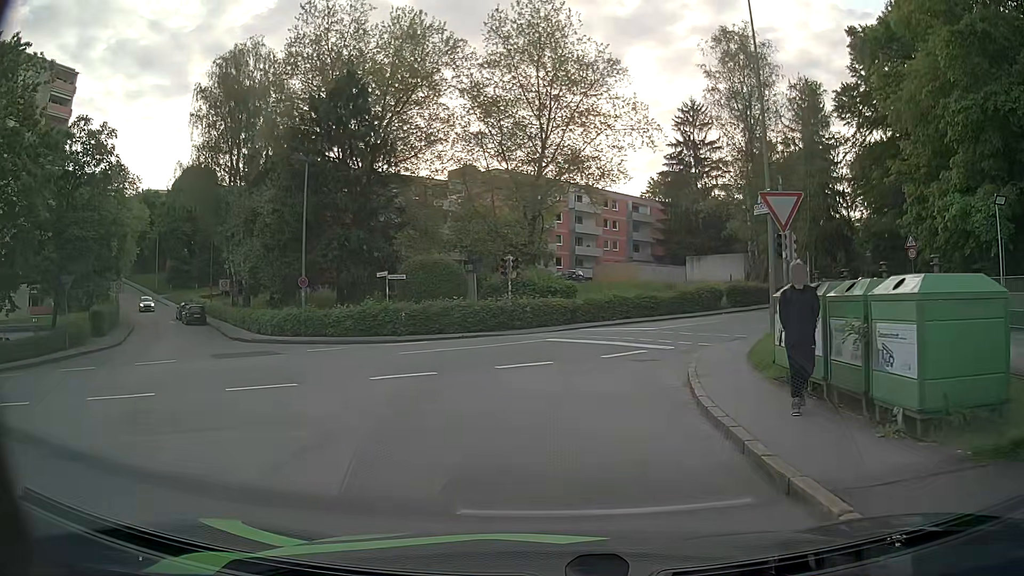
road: residential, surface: asphalt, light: Day
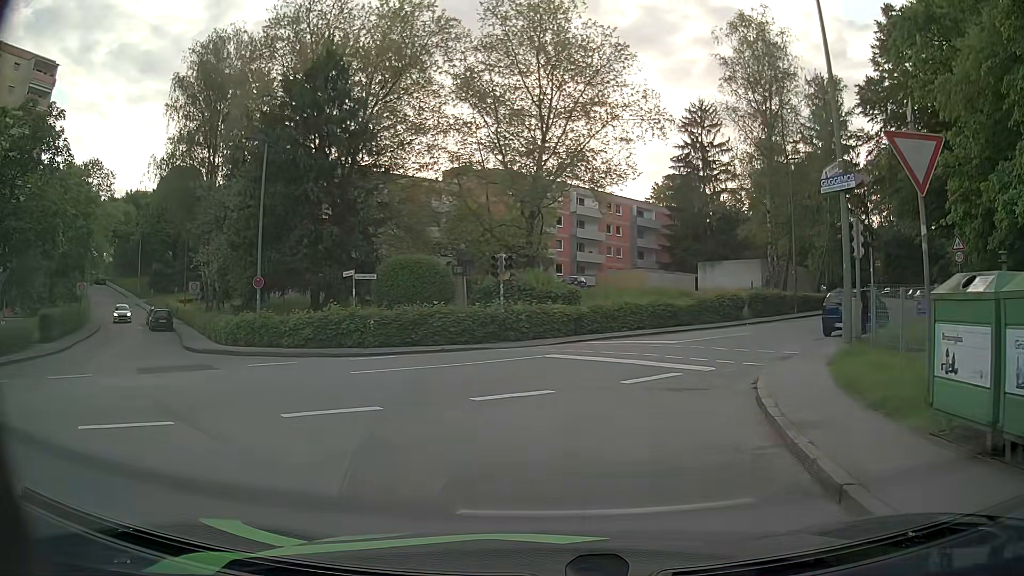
(0.0, +4.7) m; -1°
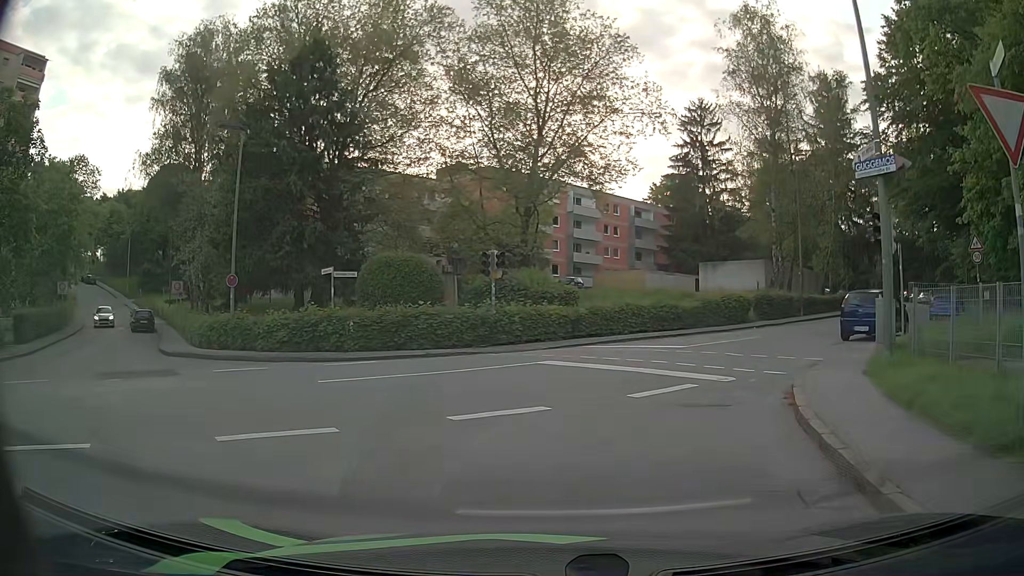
(0.0, +1.8) m; +1°
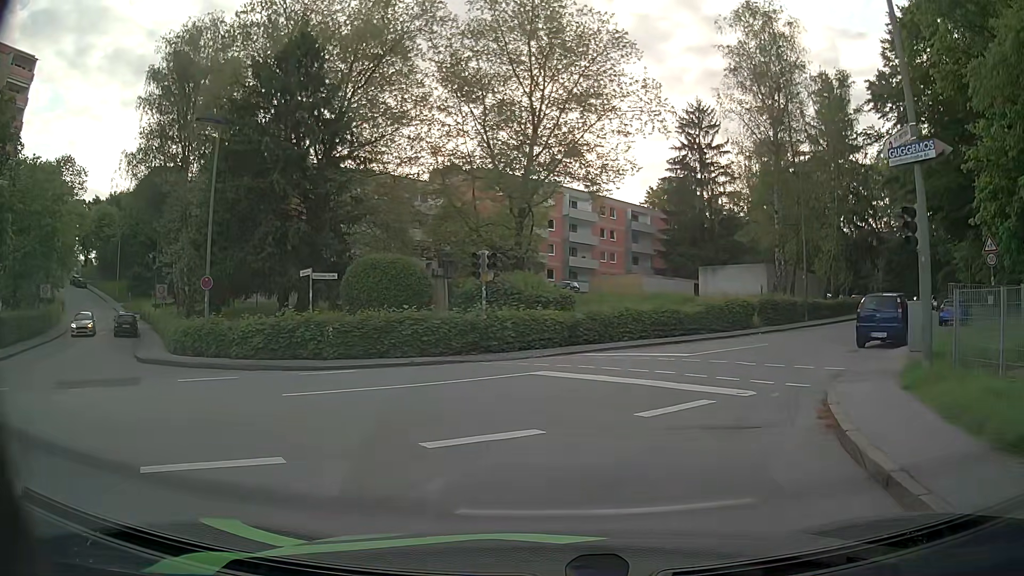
(0.0, +1.5) m; 0°
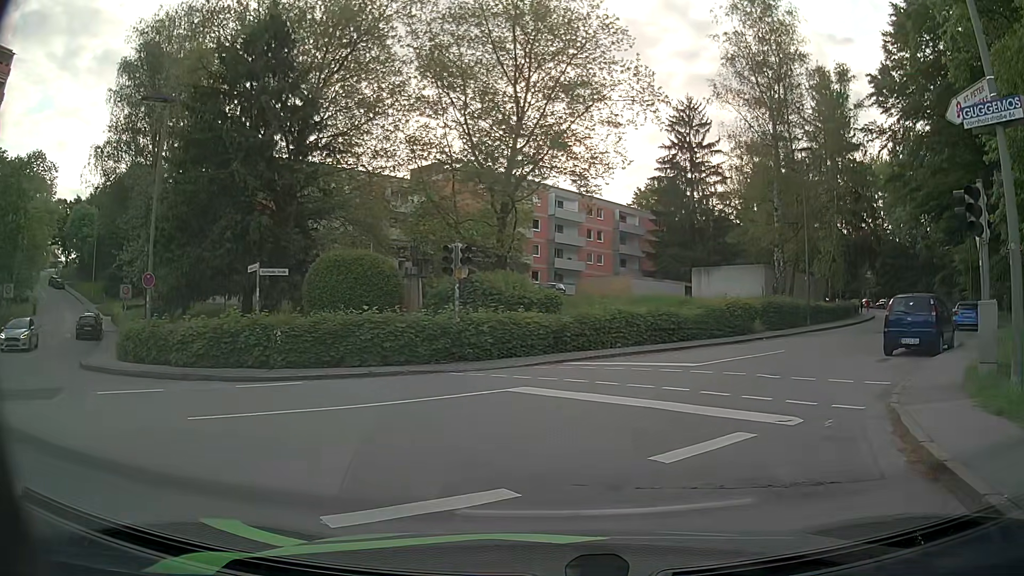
(0.0, +2.7) m; +1°
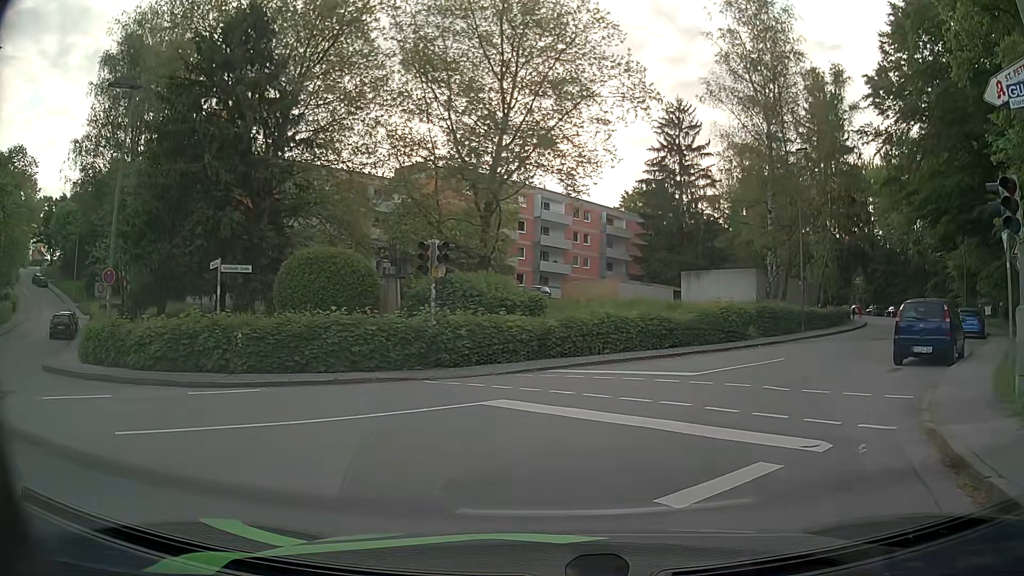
(0.0, +1.4) m; +3°
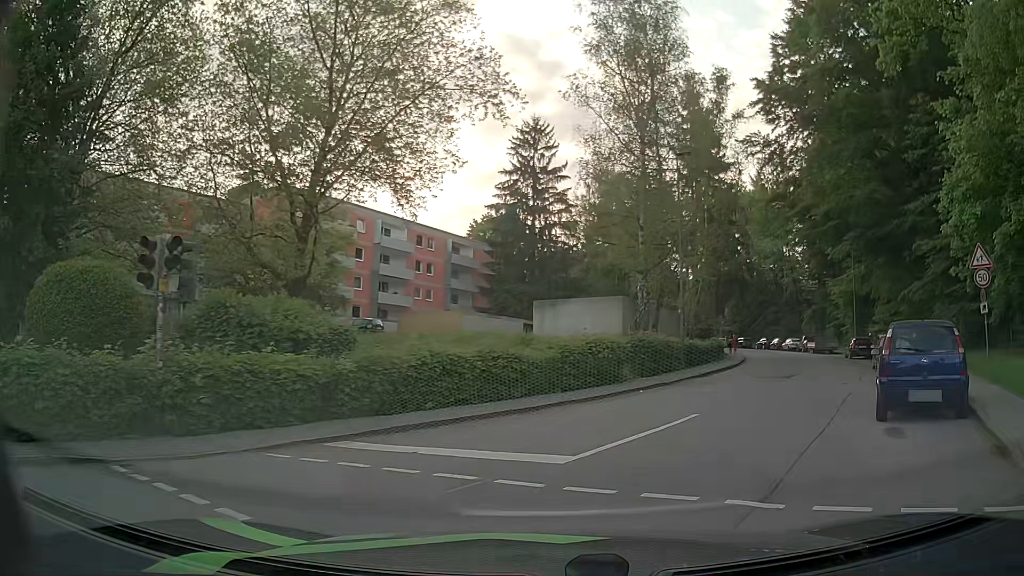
(+0.5, +6.5) m; +11°
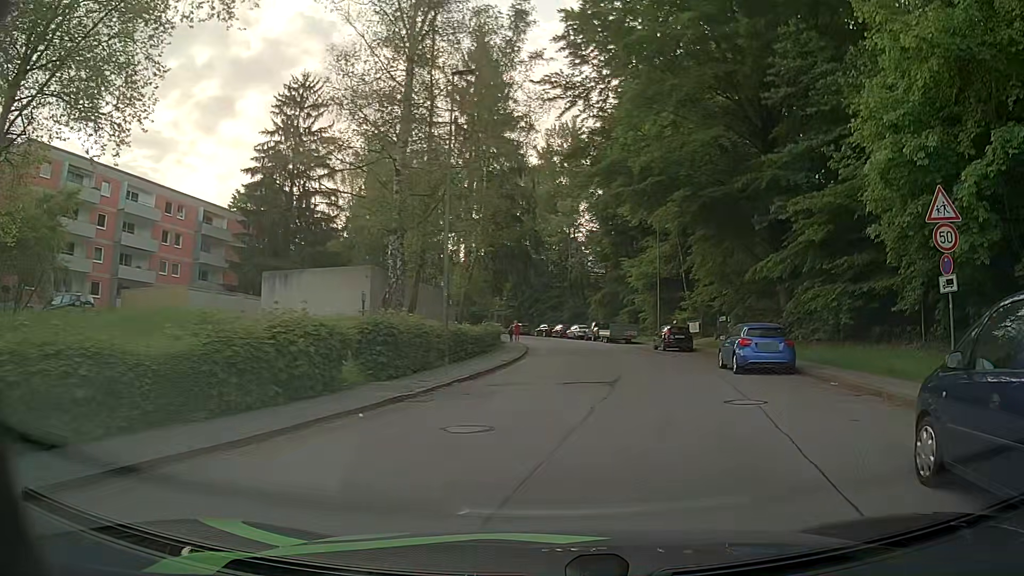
(+1.5, +9.0) m; +18°
